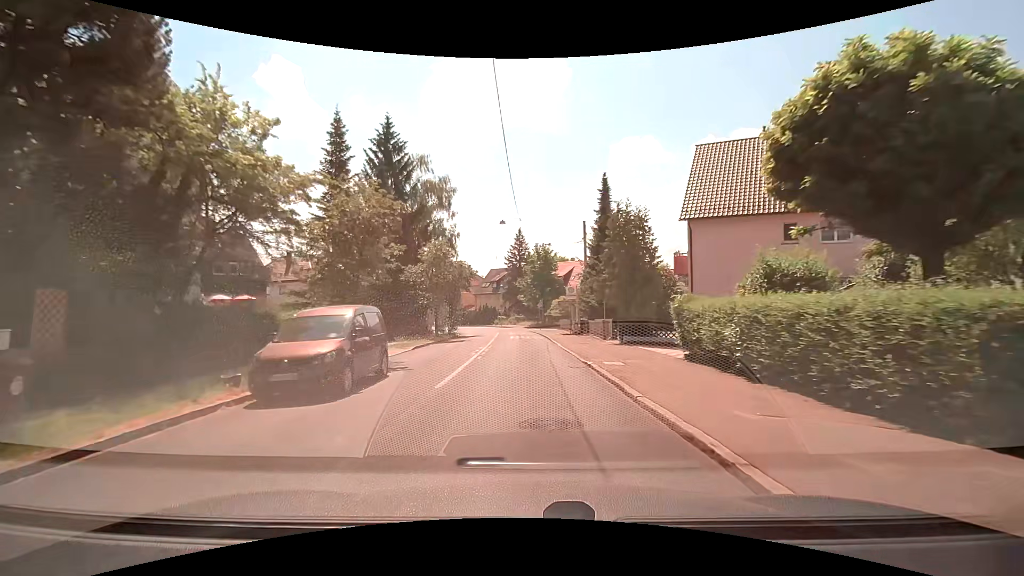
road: tertiary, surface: asphalt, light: Day
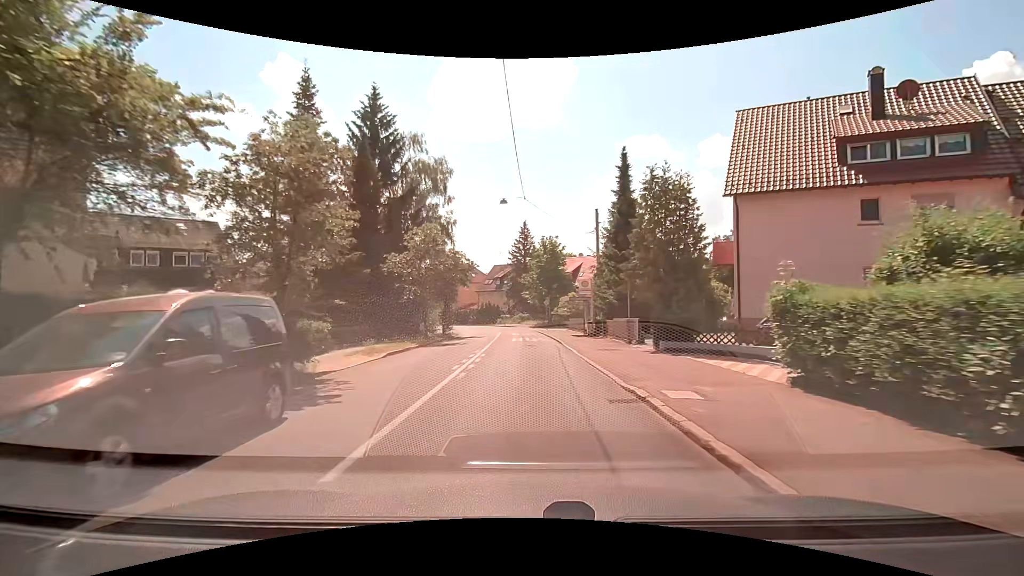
(0.0, +5.6) m; 0°
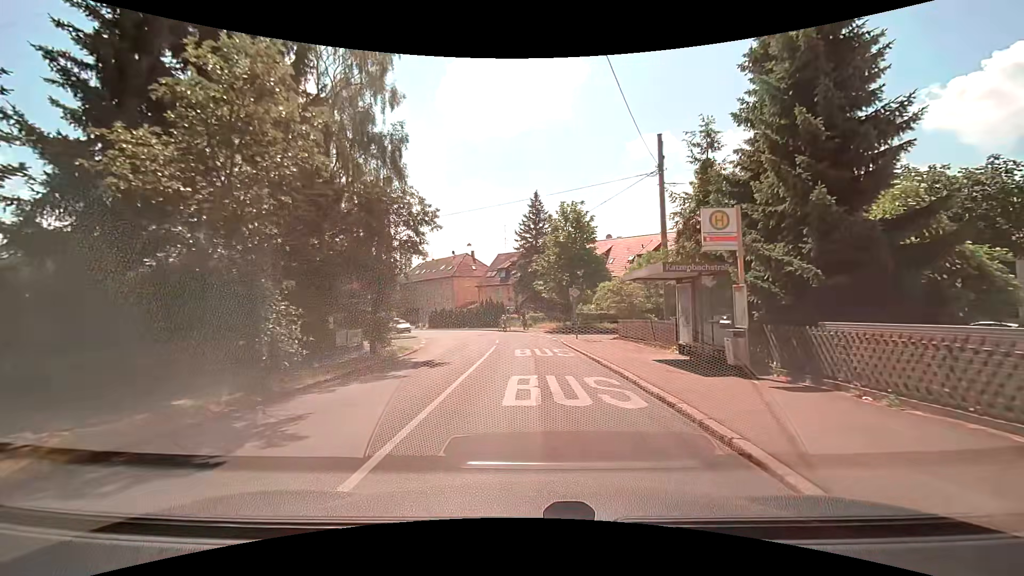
(-0.3, +20.0) m; -1°
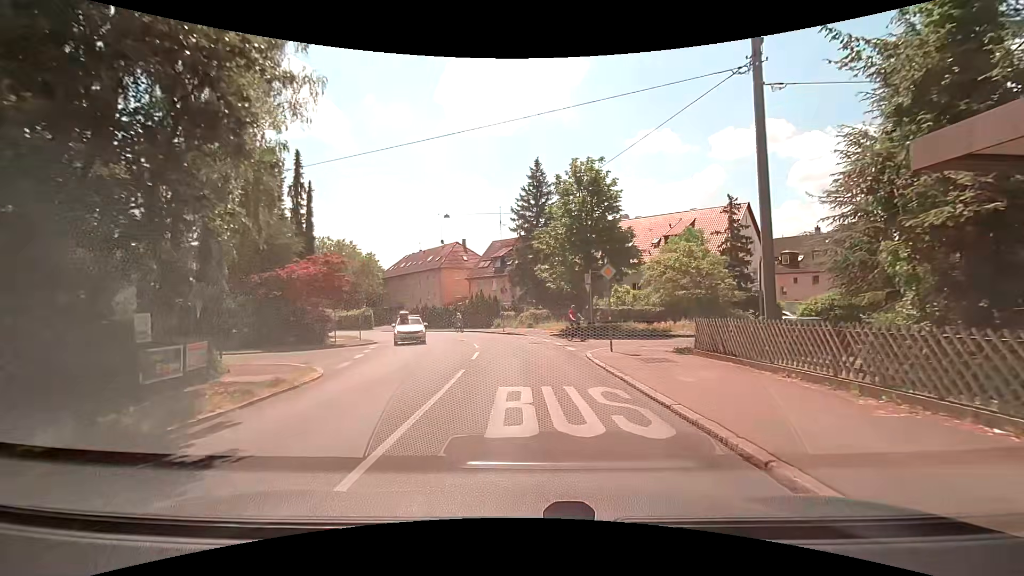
(0.0, +12.1) m; 0°
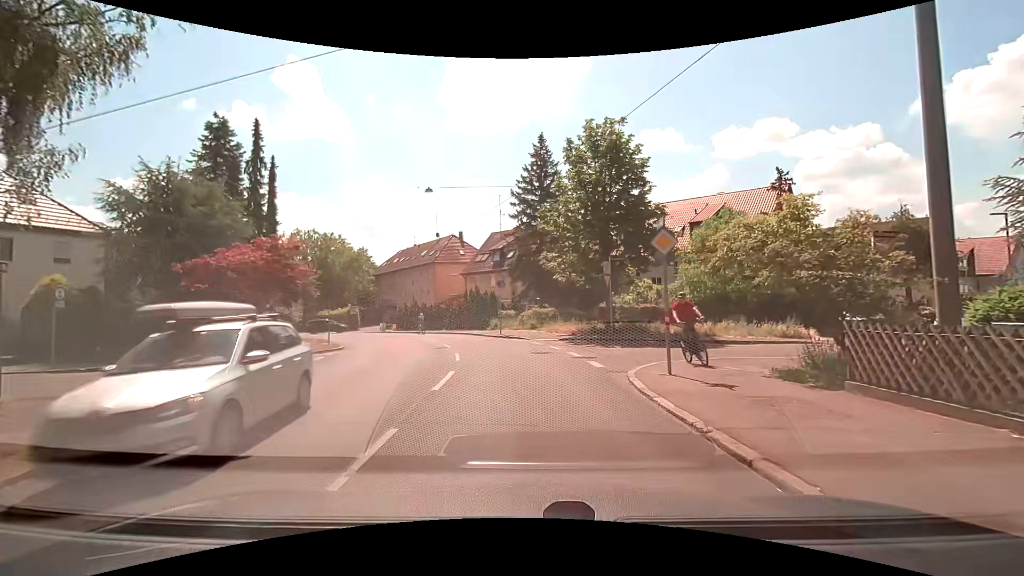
(-0.1, +6.7) m; +1°
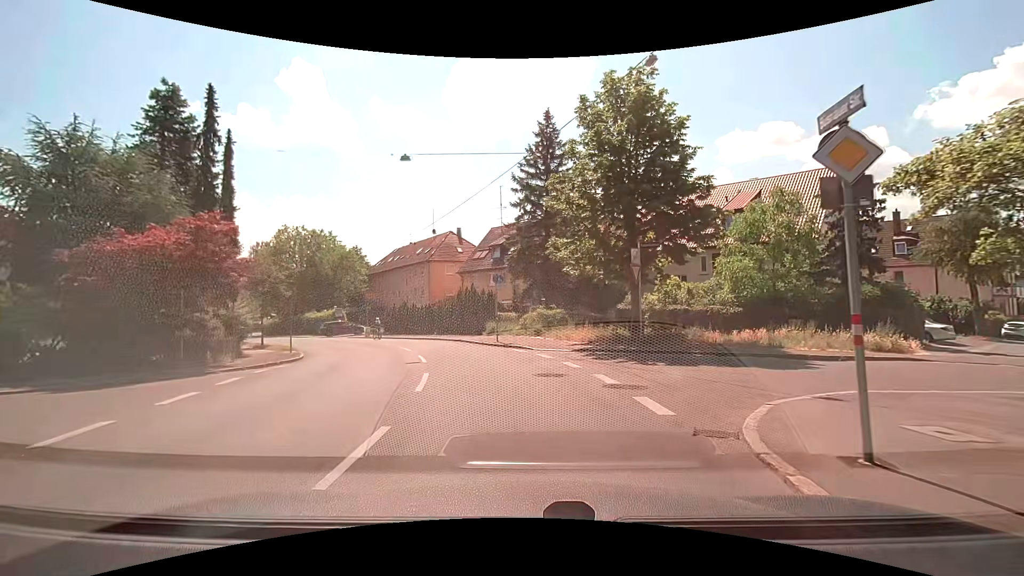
(-0.1, +5.8) m; -2°
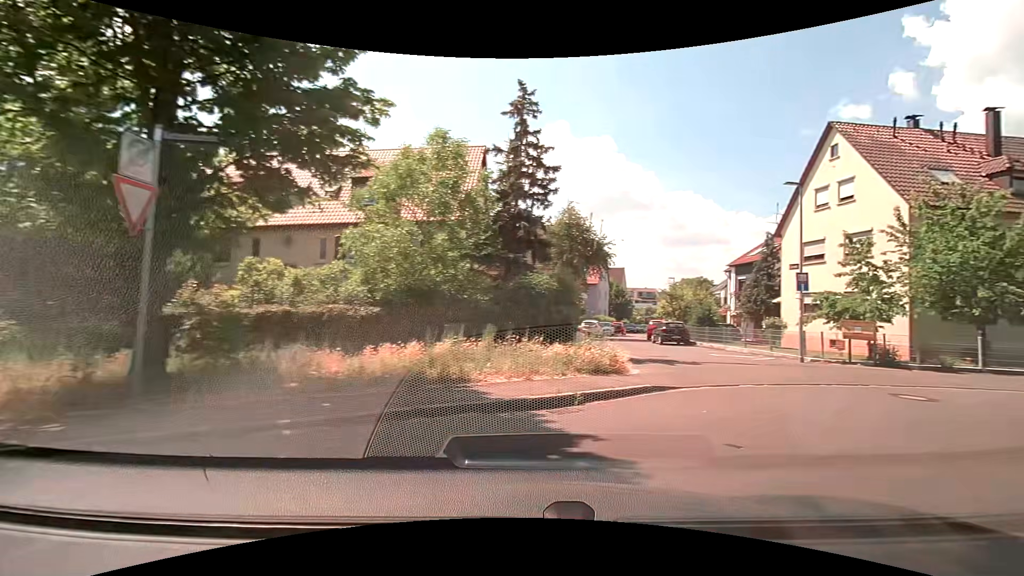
(+2.5, +11.2) m; +41°
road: residential
